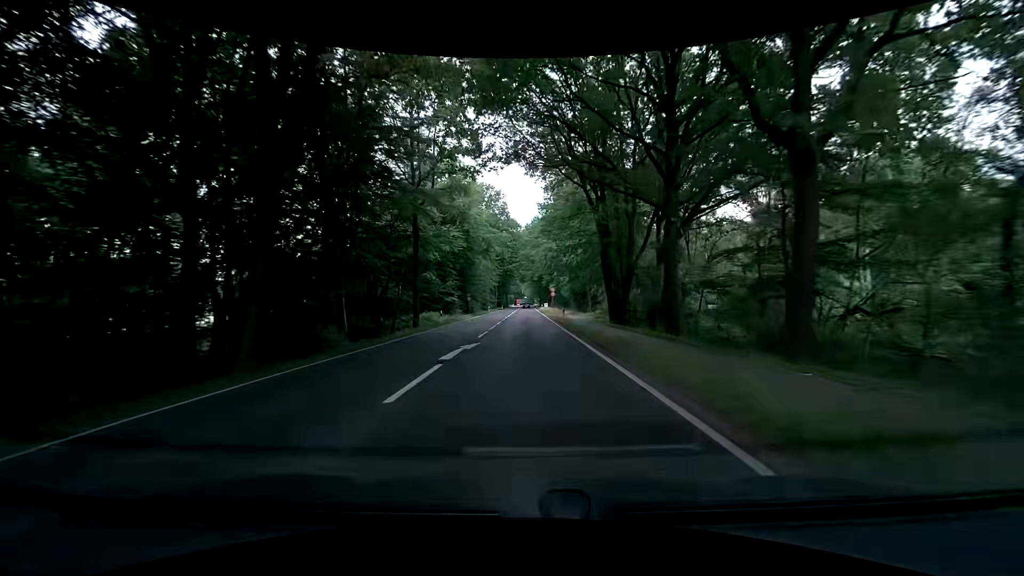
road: primary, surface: asphalt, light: Day
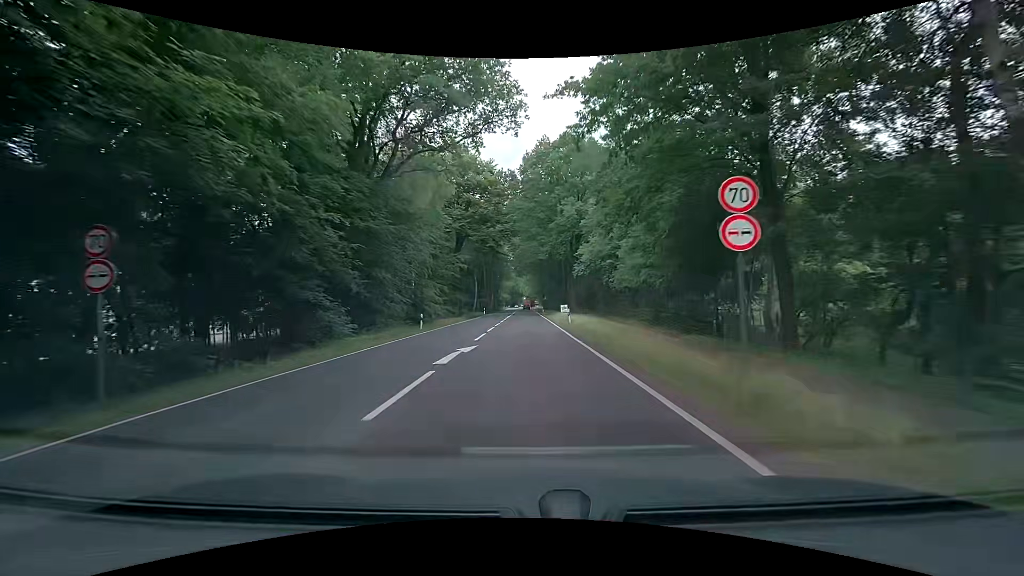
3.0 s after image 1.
(-0.7, +56.7) m; -1°
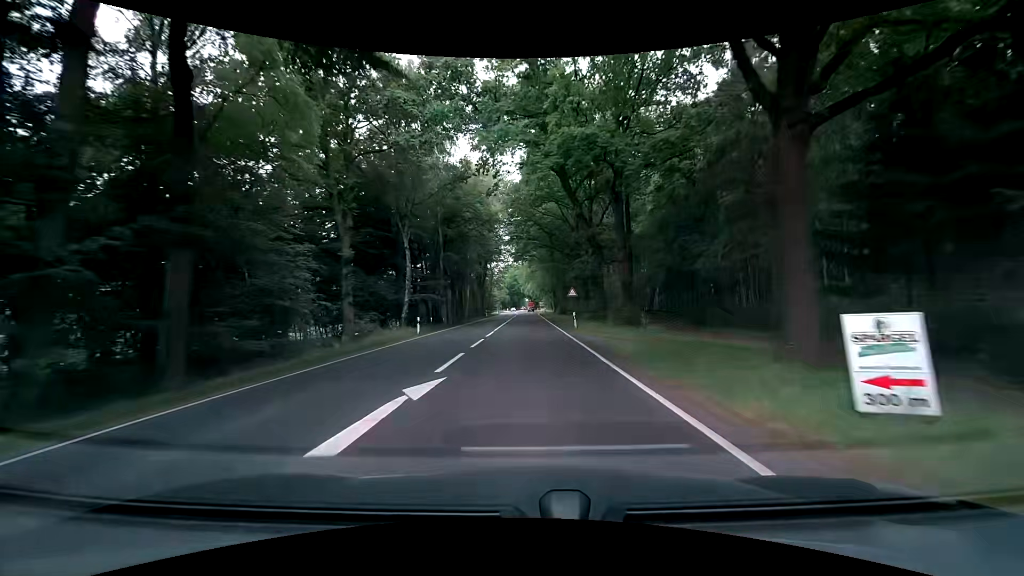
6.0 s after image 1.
(+0.2, +51.7) m; 0°
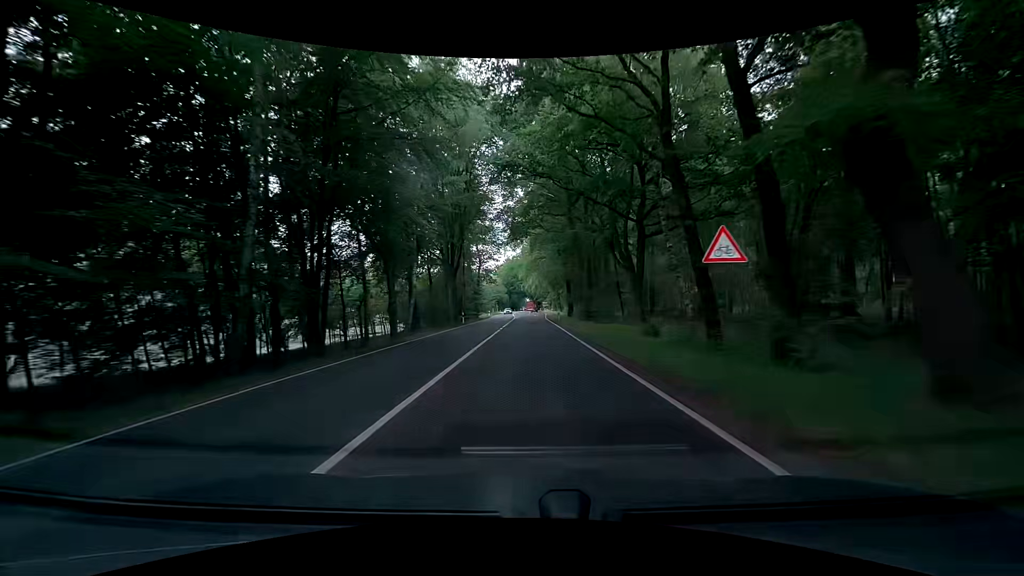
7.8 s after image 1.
(+0.1, +31.7) m; 0°
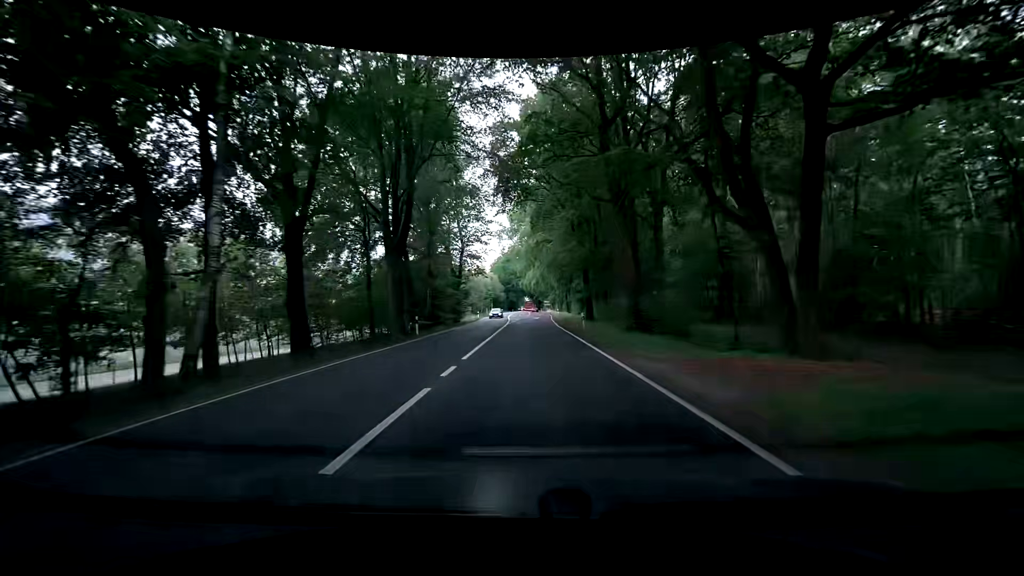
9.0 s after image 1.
(+0.2, +21.3) m; -1°
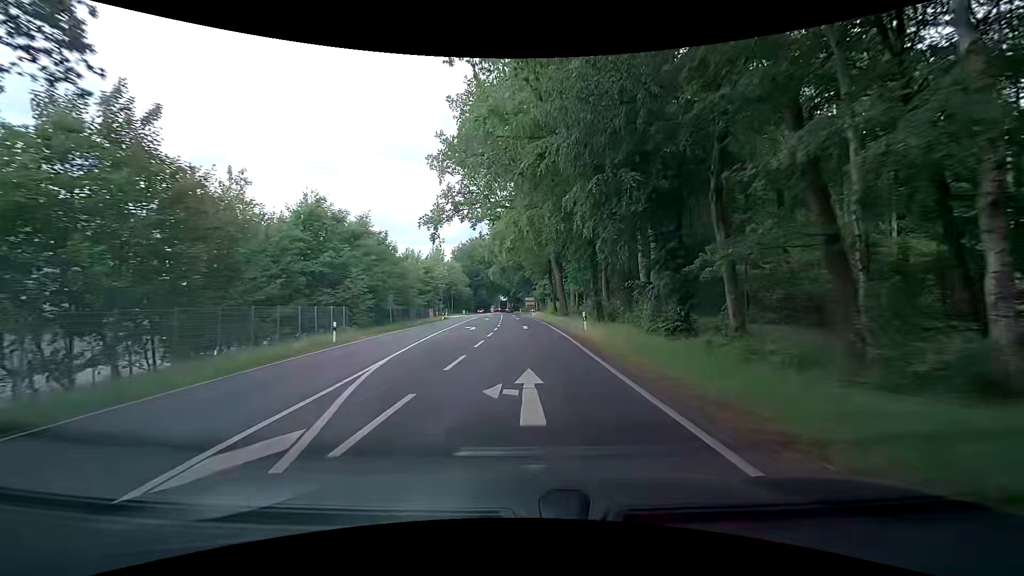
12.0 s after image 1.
(+2.0, +53.5) m; +4°
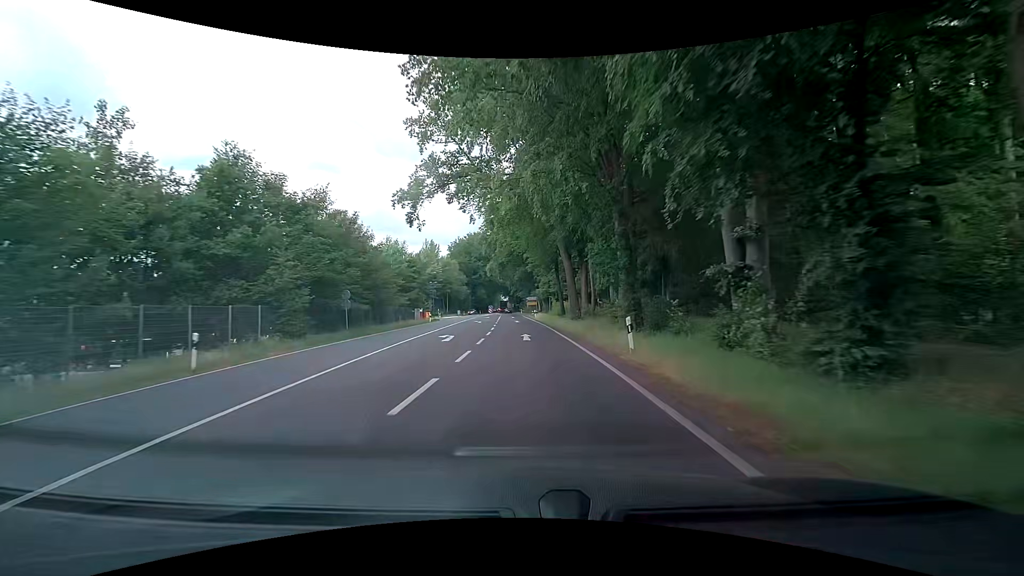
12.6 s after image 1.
(0.0, +10.7) m; 0°
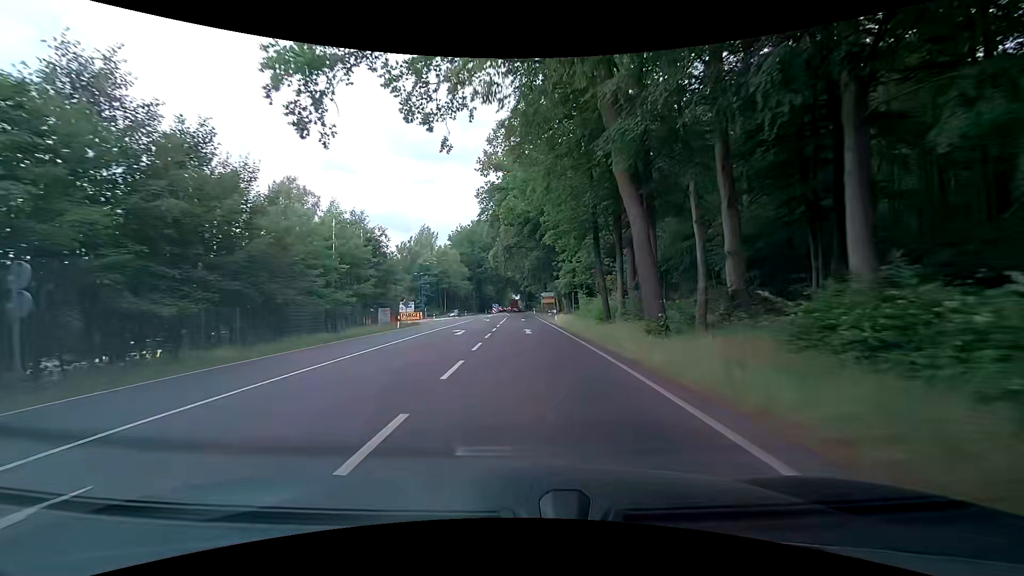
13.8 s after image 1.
(-0.2, +21.5) m; -1°
(0, +10) (0, +20) (-1, +30) (-1, +40) (-1, +50) (-1, +60) (-2, +70) (-2, +80) (-3, +90) (-3, +100) m
